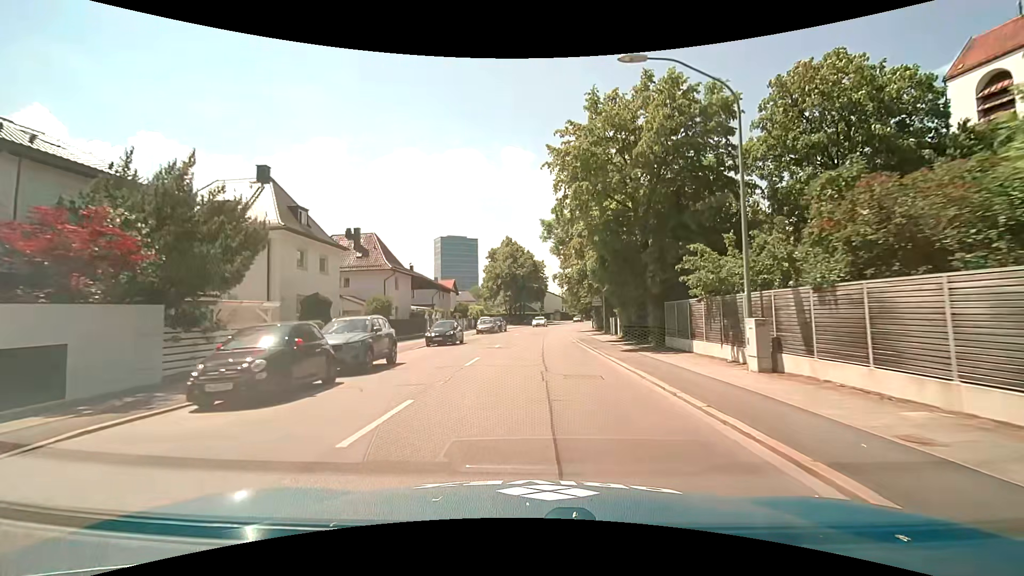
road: secondary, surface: asphalt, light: Day
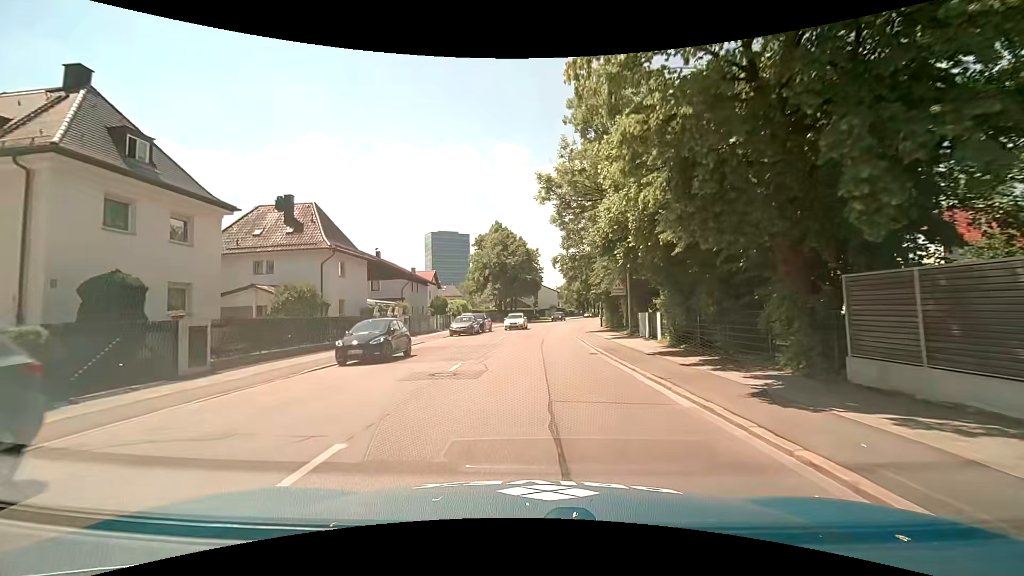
(+0.1, +12.5) m; +2°
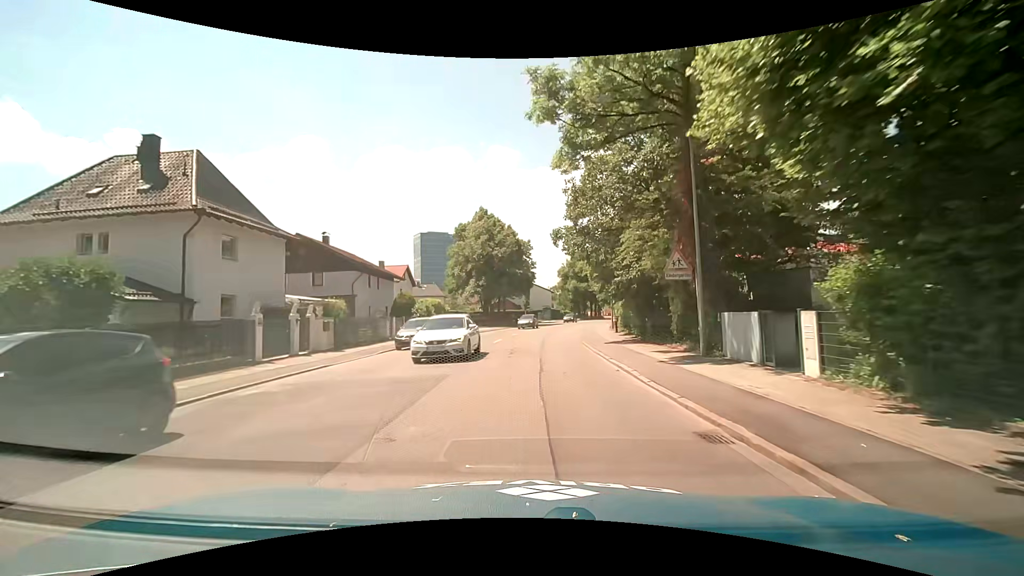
(0.0, +12.6) m; 0°
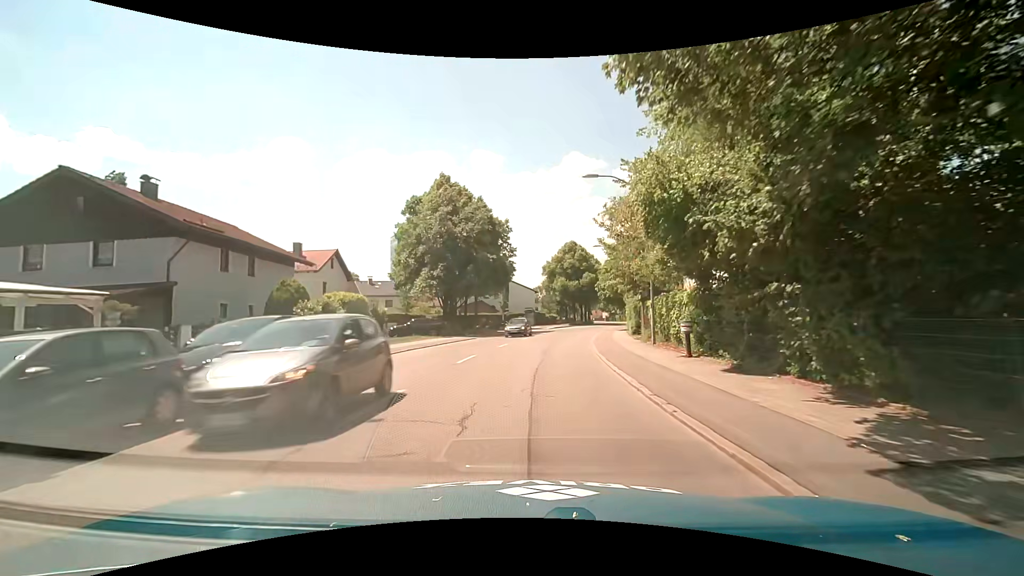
(+0.4, +19.2) m; +2°
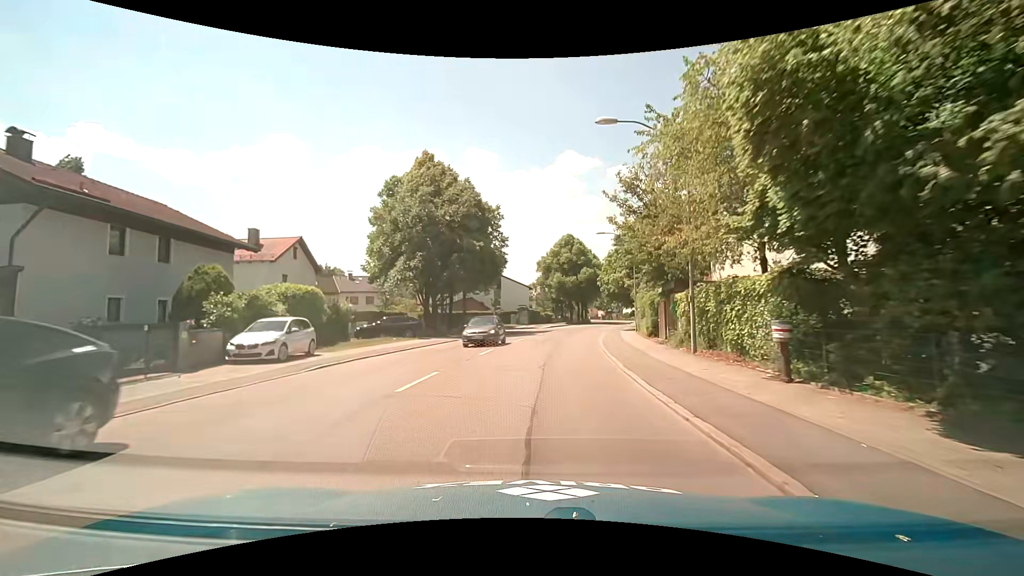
(0.0, +6.4) m; +1°
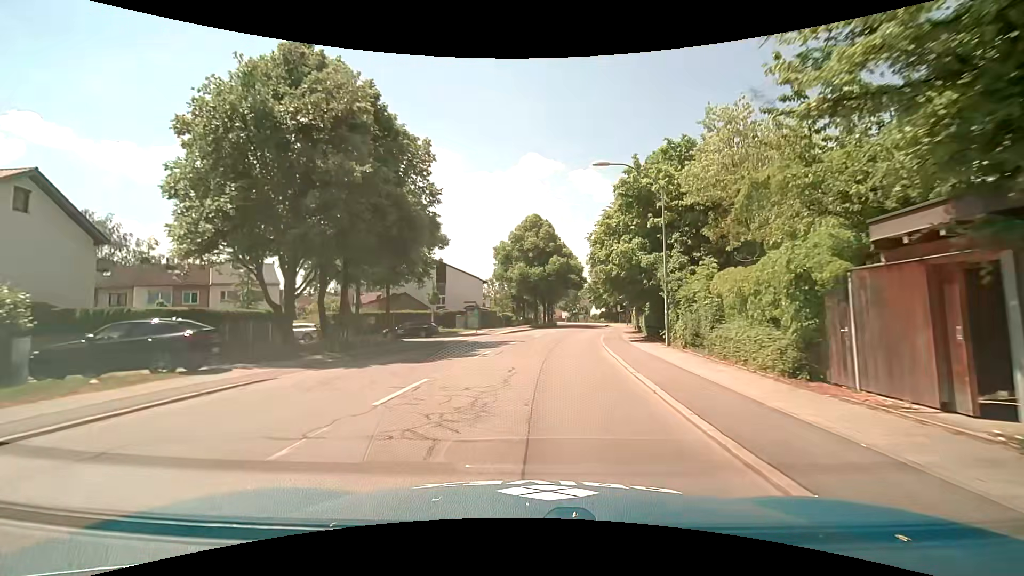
(+0.8, +19.1) m; +4°
